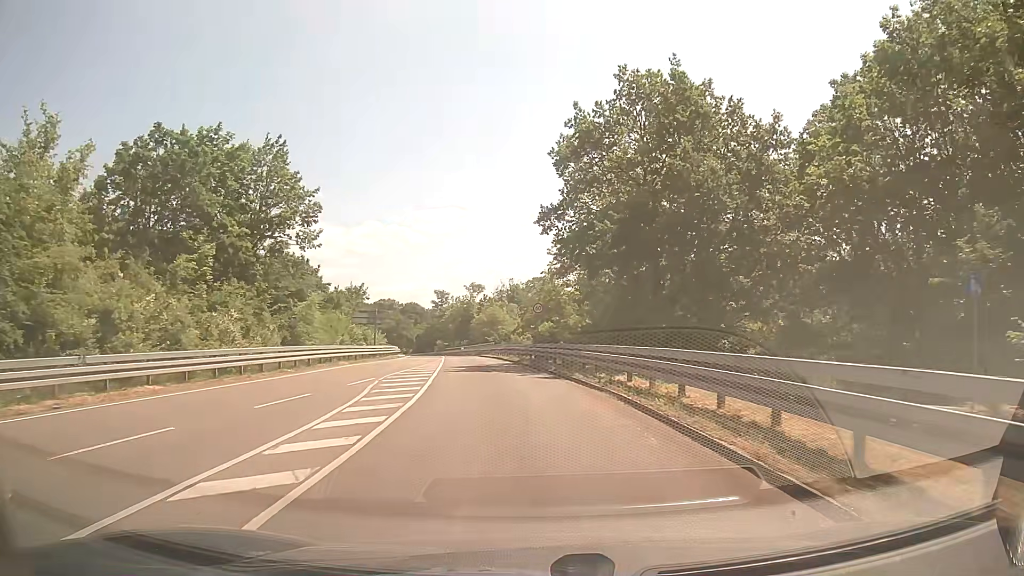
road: secondary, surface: asphalt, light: Day
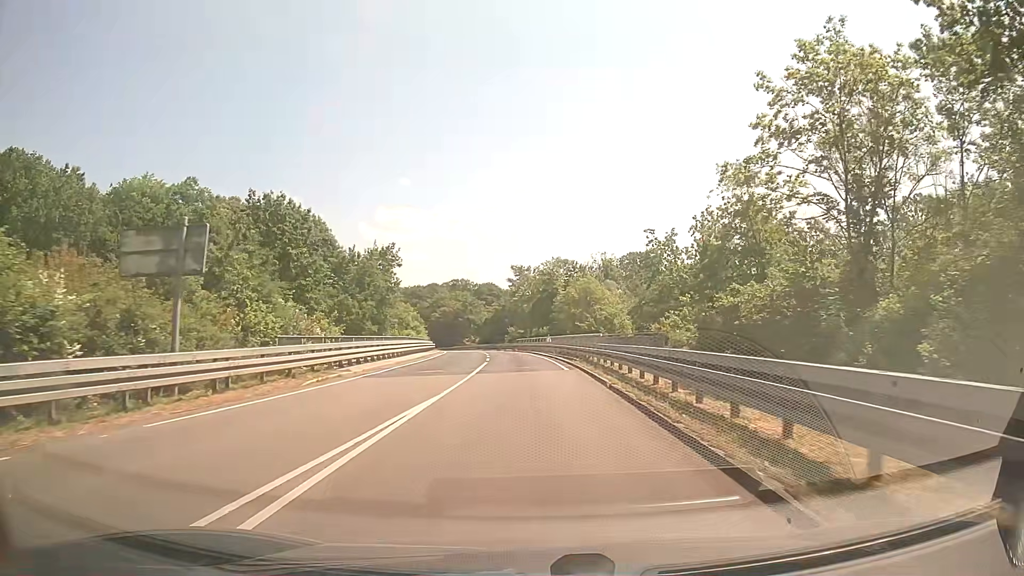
(-2.7, +36.7) m; -7°
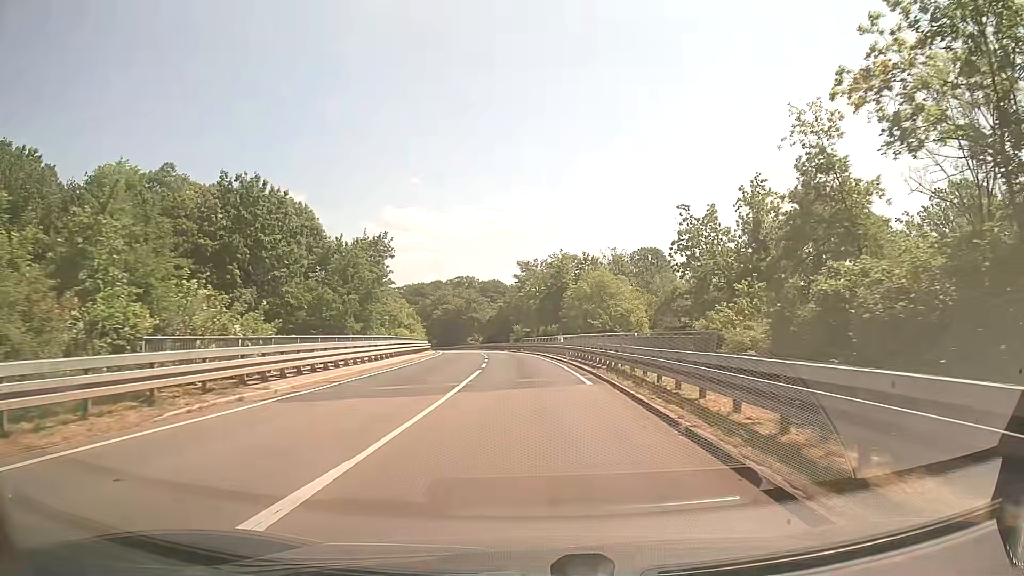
(0.0, +7.6) m; 0°
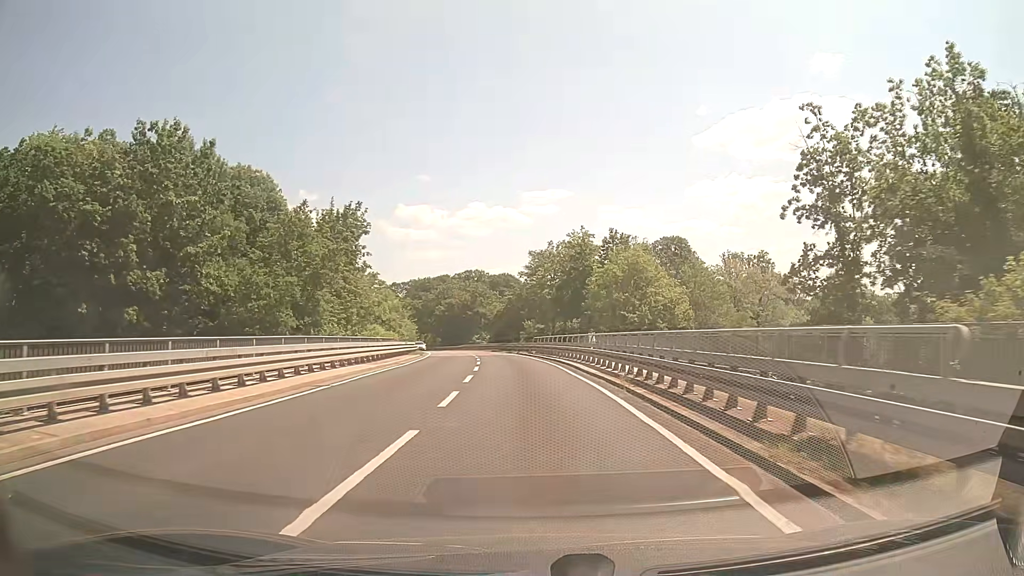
(-0.1, +15.3) m; 0°
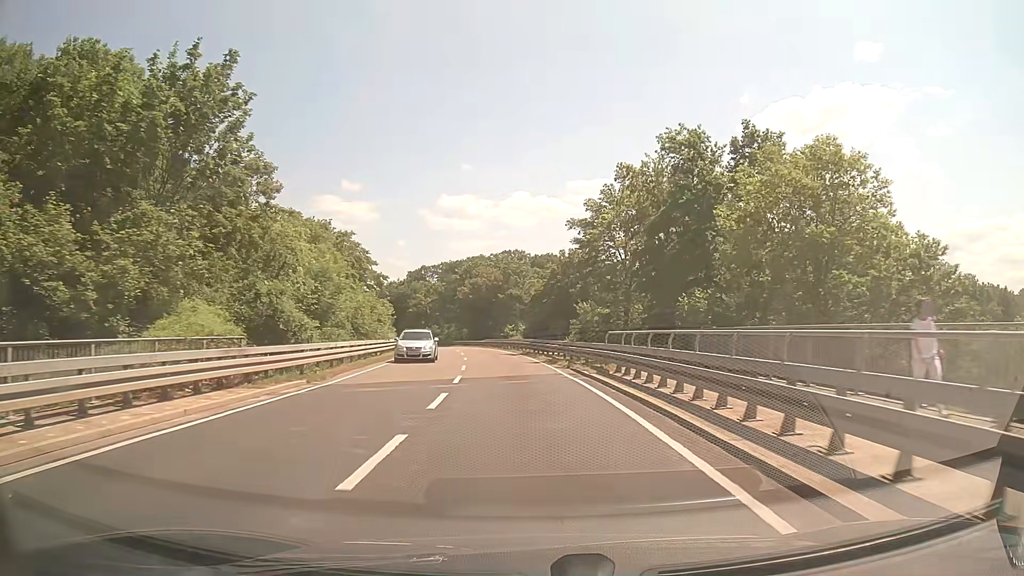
(-1.1, +30.3) m; -4°
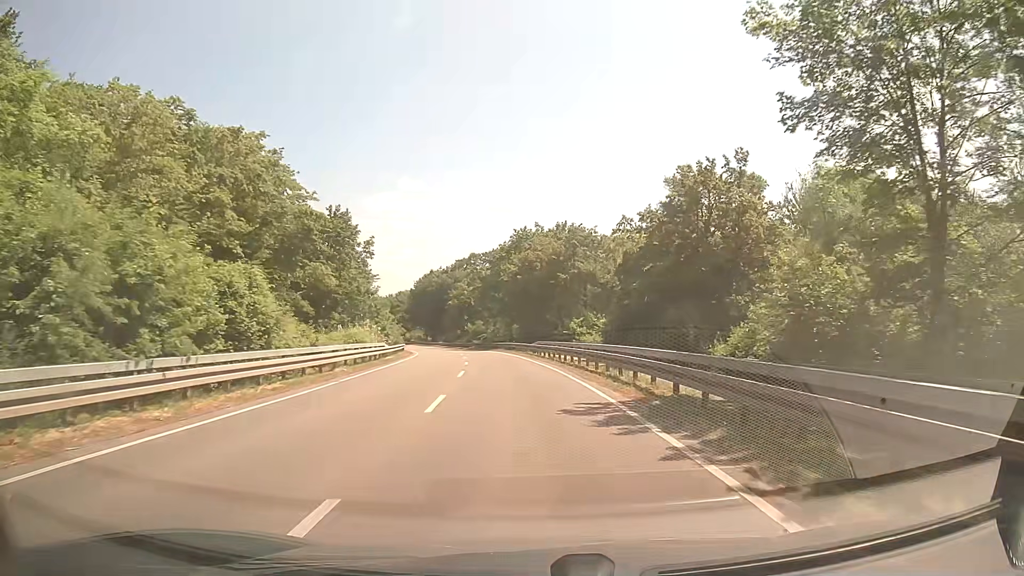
(-1.4, +30.5) m; -6°
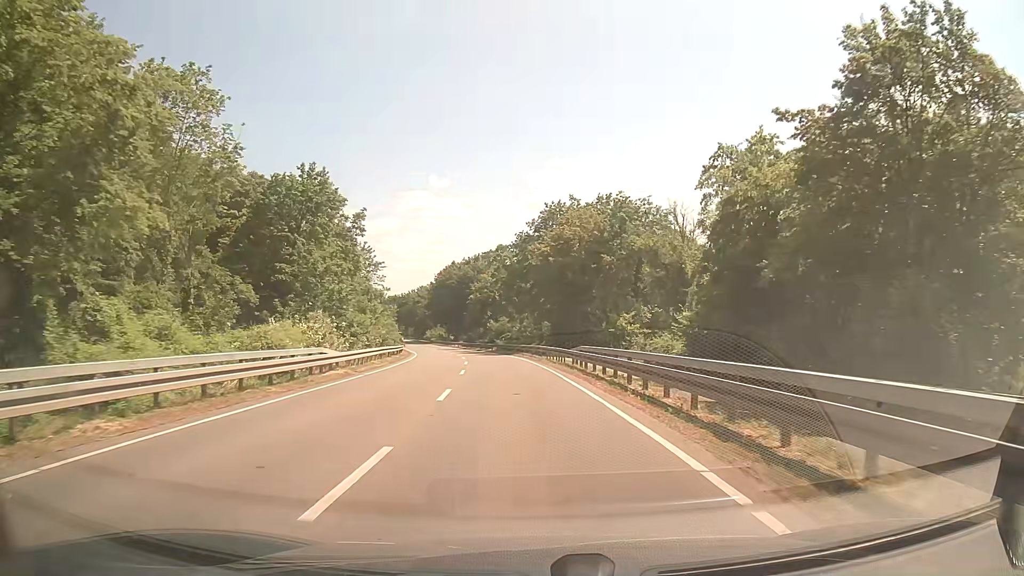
(-0.3, +15.7) m; -2°
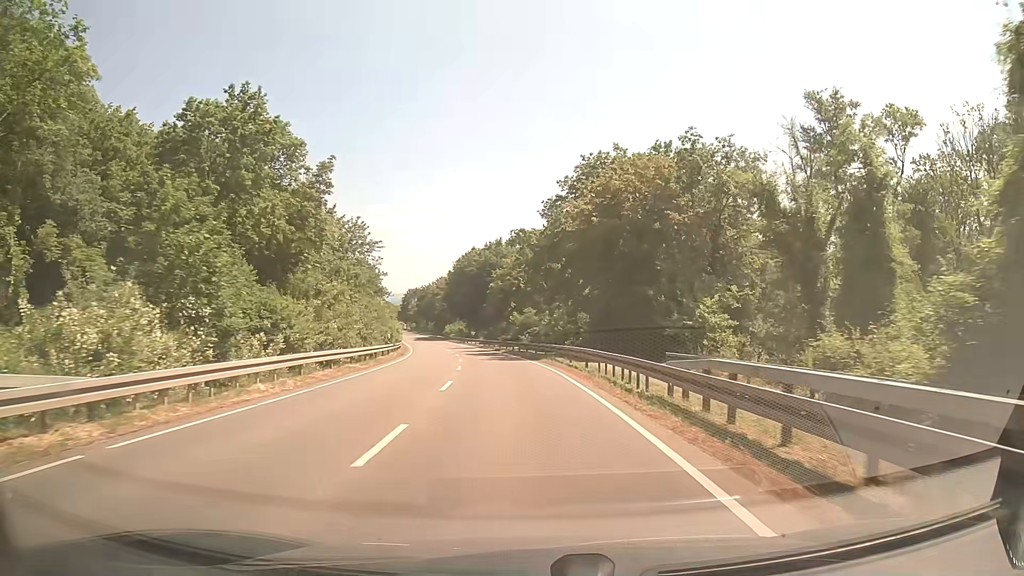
(-0.4, +16.3) m; -3°
